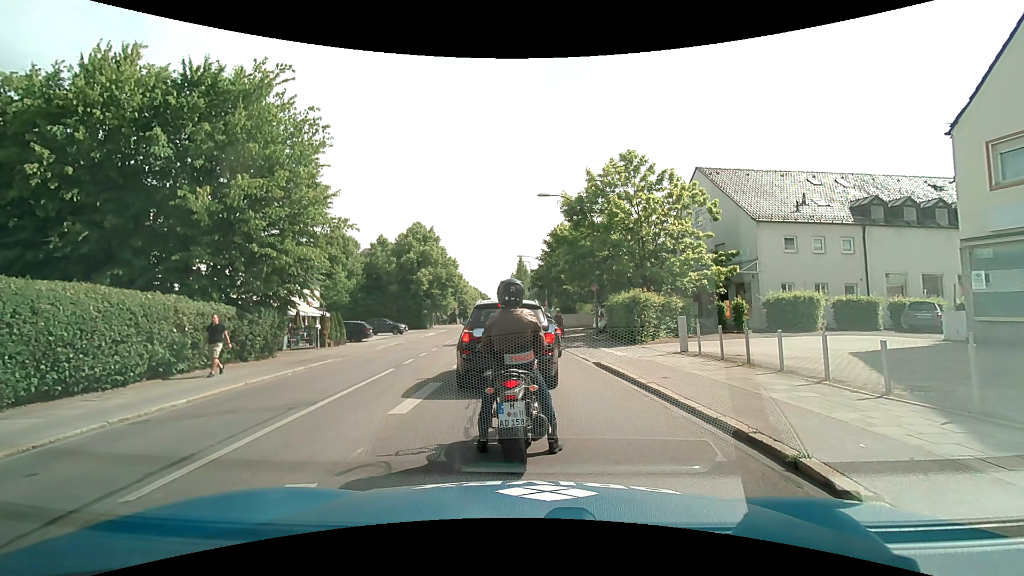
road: secondary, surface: asphalt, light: Day
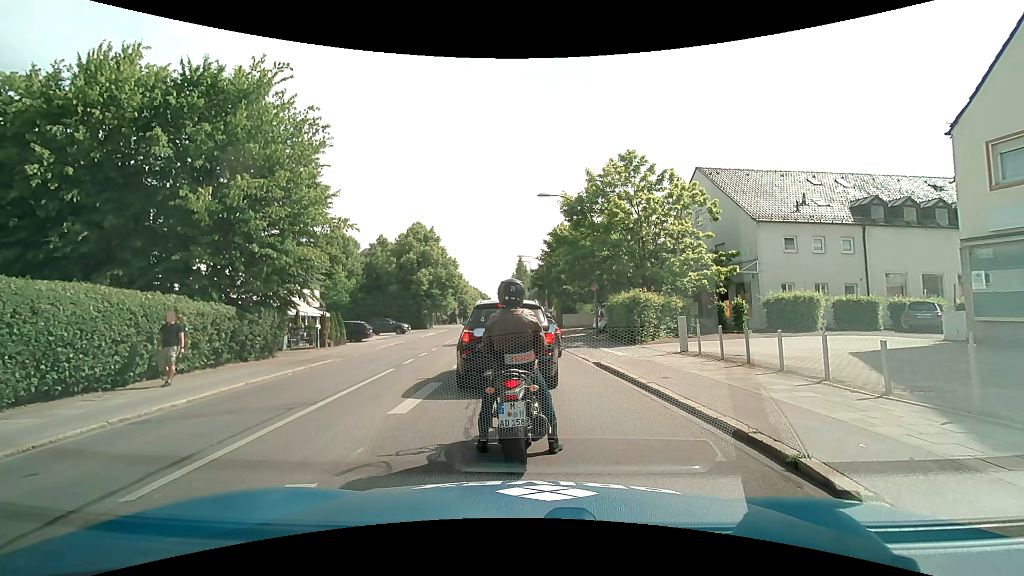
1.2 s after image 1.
(0.0, 0.0) m; 0°
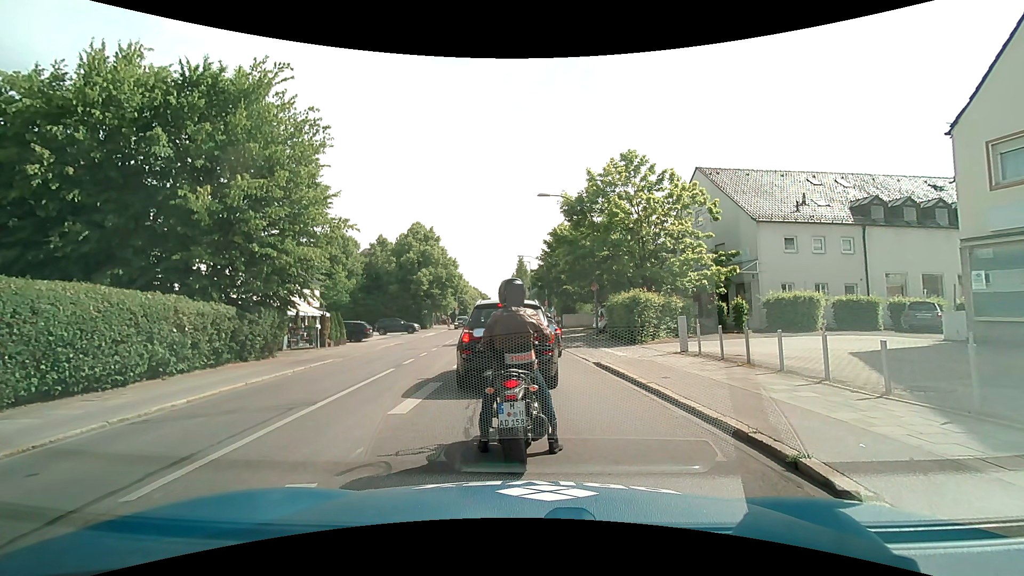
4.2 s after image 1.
(0.0, 0.0) m; 0°
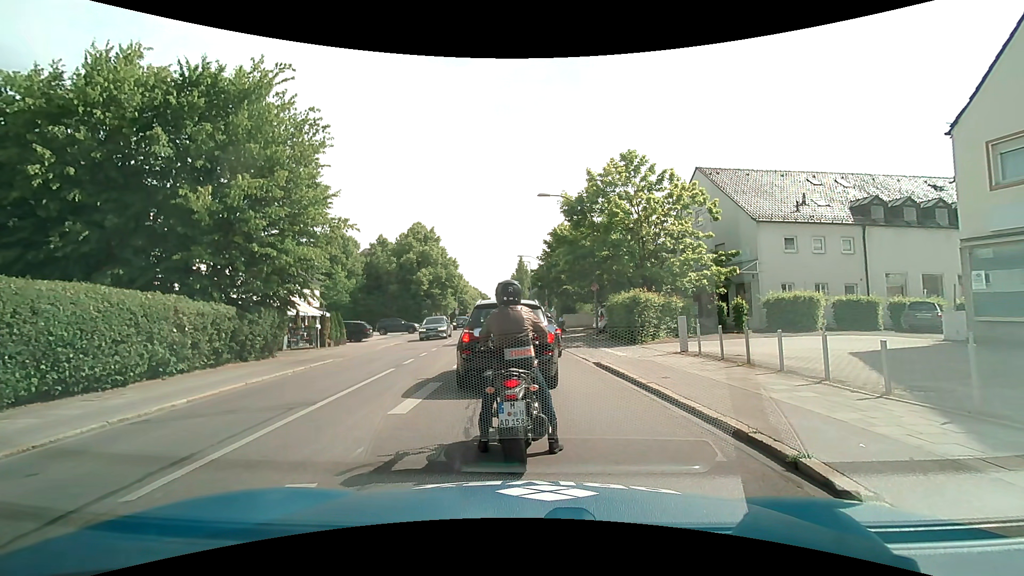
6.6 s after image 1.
(0.0, 0.0) m; 0°
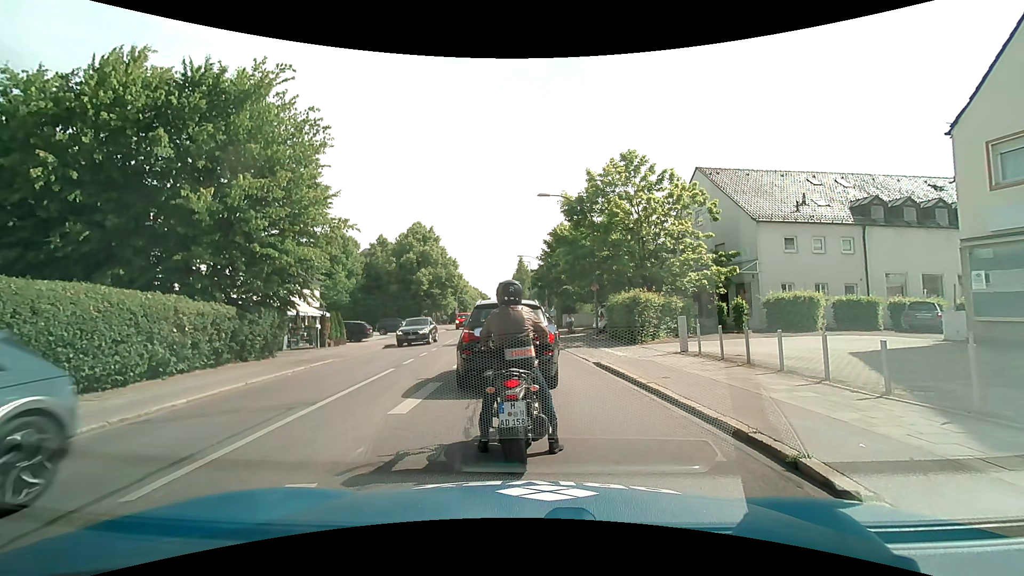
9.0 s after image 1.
(0.0, 0.0) m; 0°
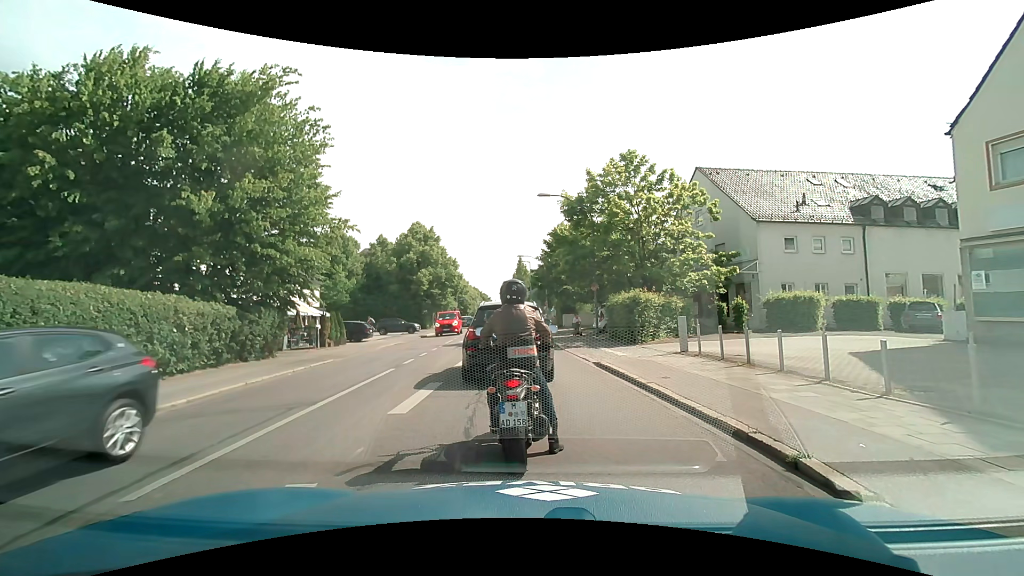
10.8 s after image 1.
(0.0, 0.0) m; 0°
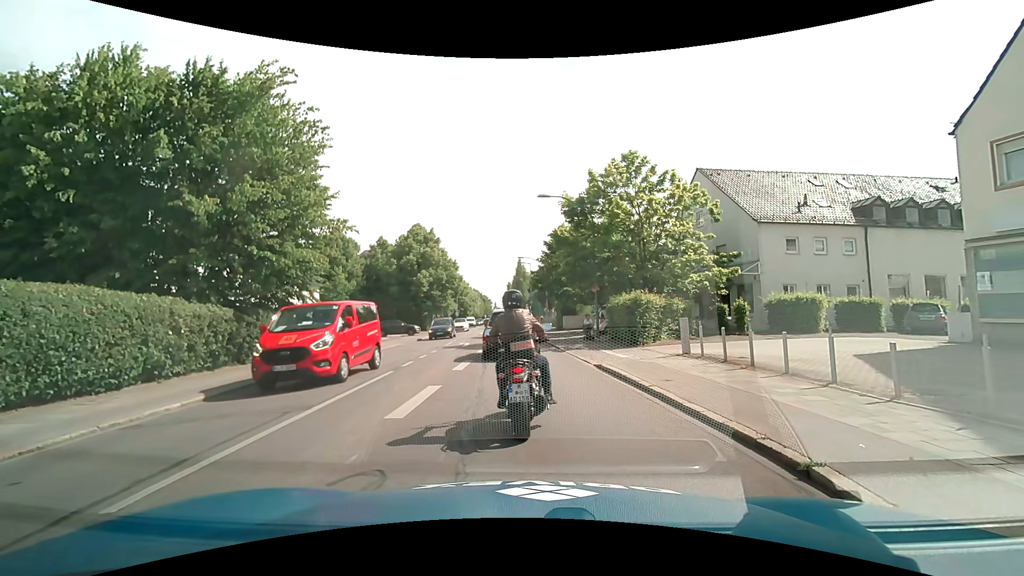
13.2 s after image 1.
(0.0, +0.2) m; 0°
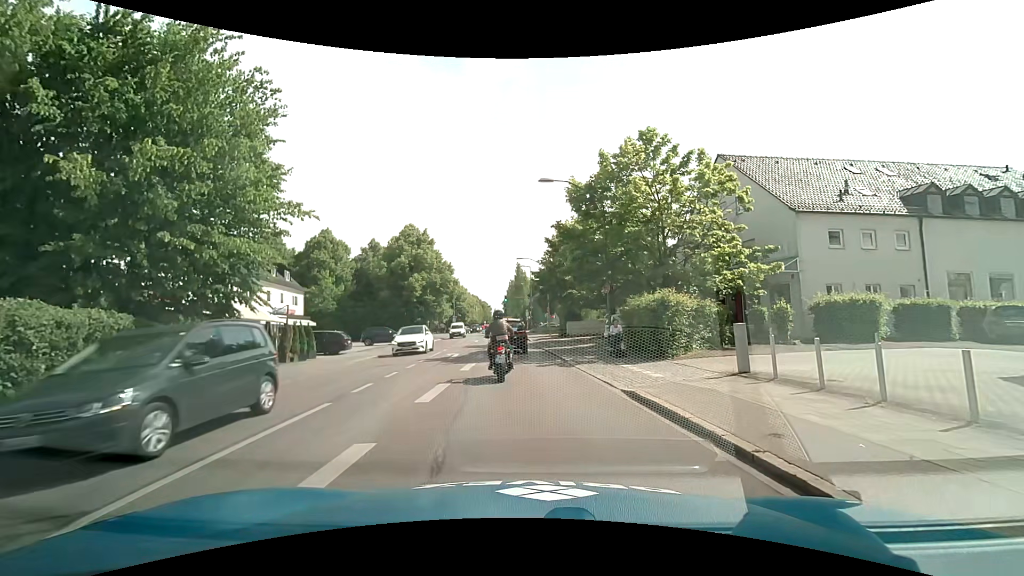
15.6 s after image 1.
(+0.2, +4.6) m; +3°
